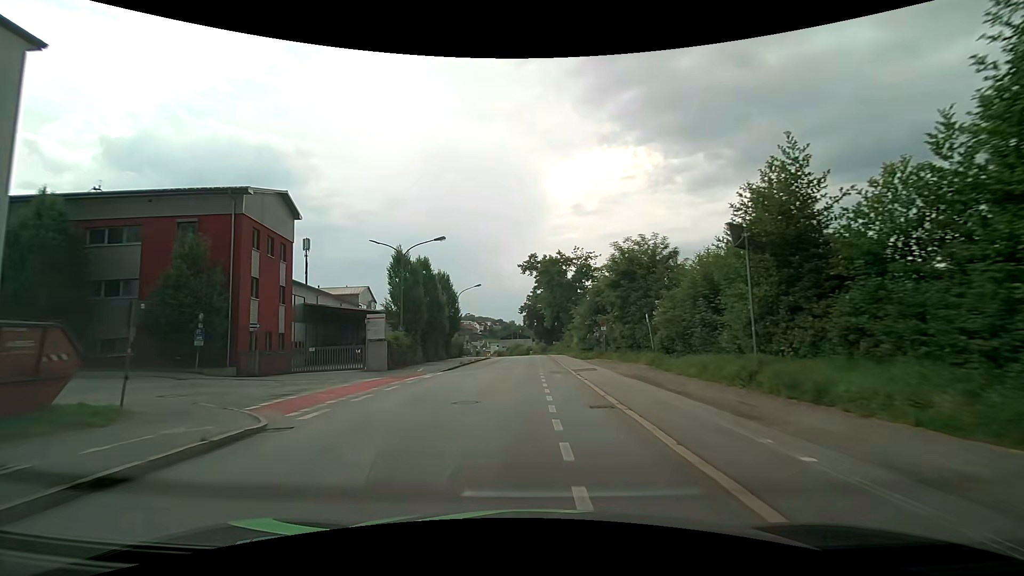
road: residential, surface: asphalt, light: Day
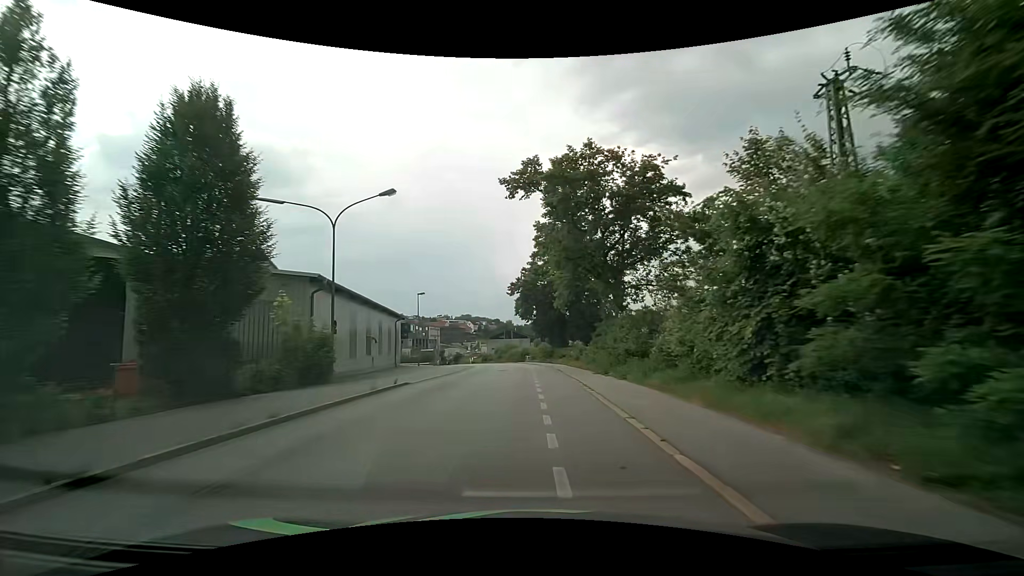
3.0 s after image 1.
(+0.7, +38.0) m; +1°
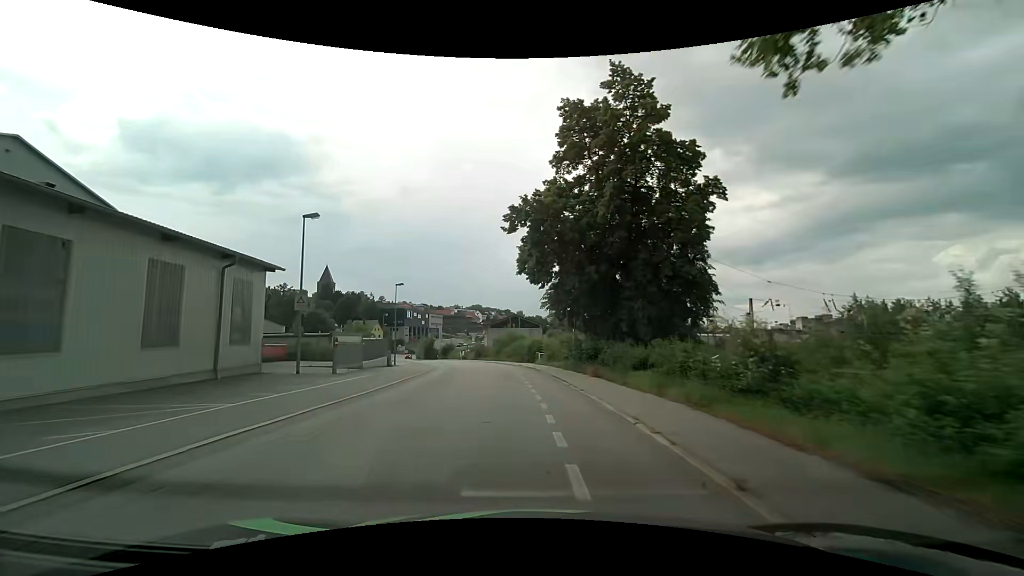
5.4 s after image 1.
(-0.3, +30.5) m; -1°
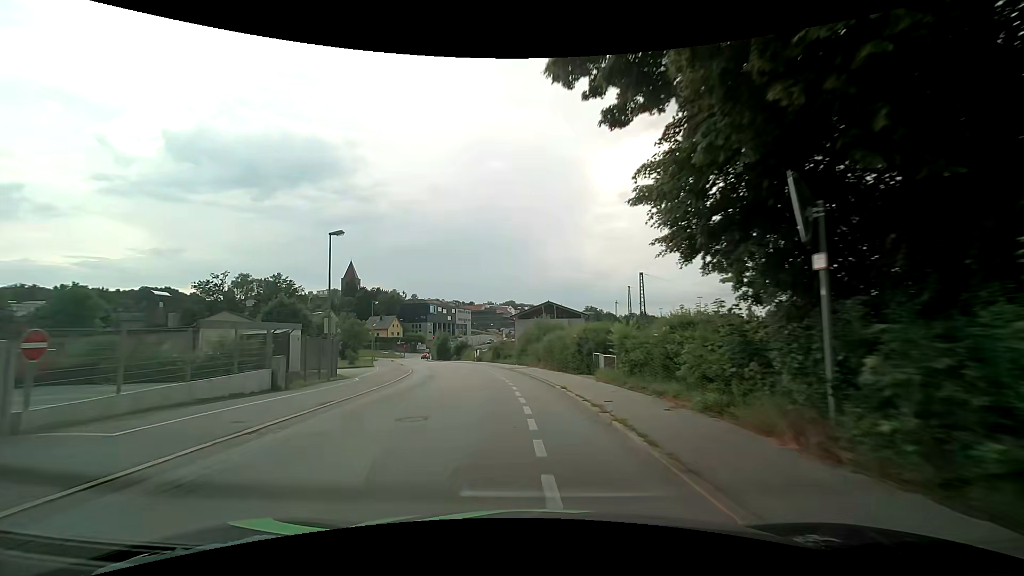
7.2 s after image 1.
(-0.6, +23.1) m; -4°
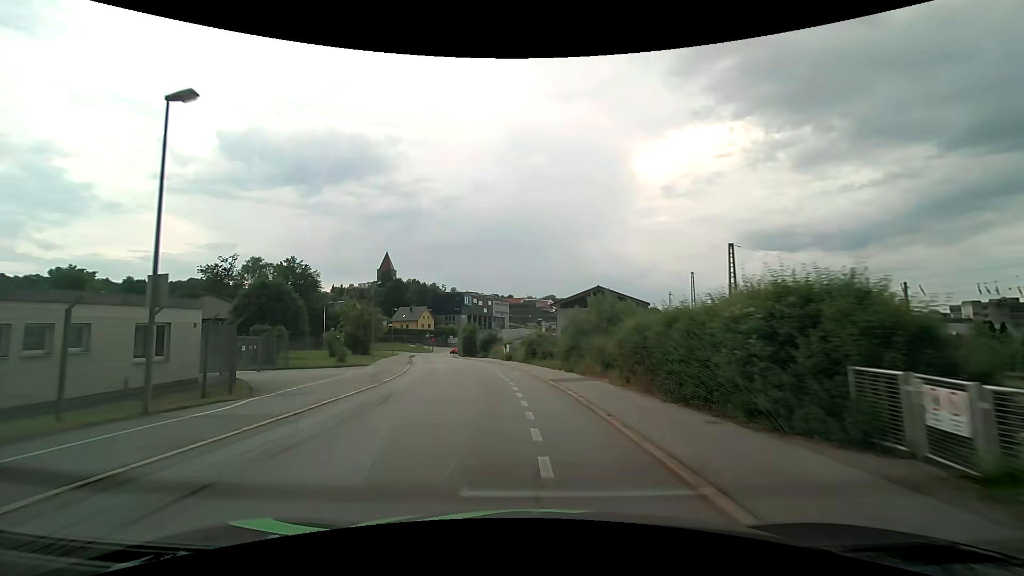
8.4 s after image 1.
(-0.5, +15.4) m; -4°
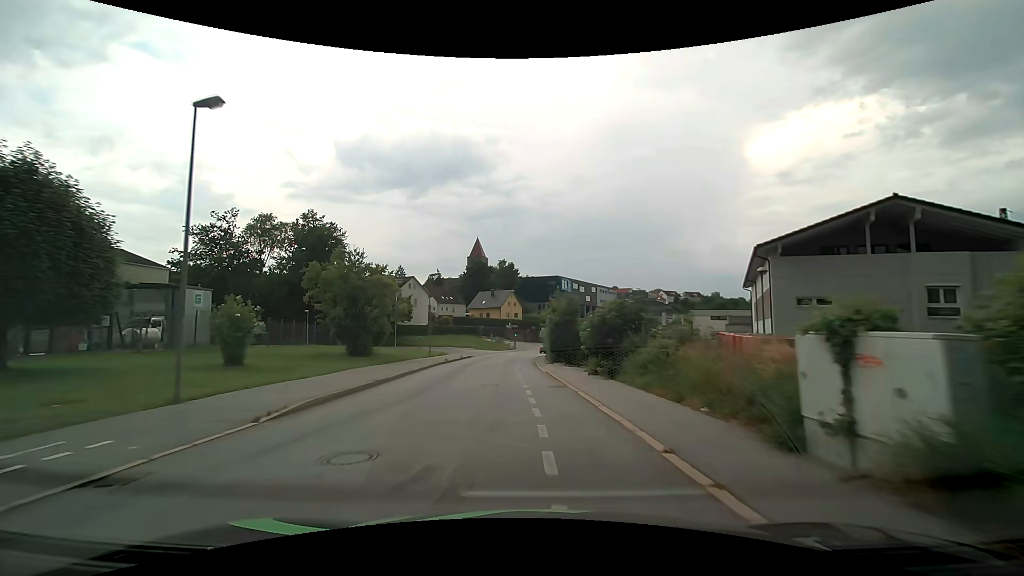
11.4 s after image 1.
(-4.0, +38.3) m; -11°
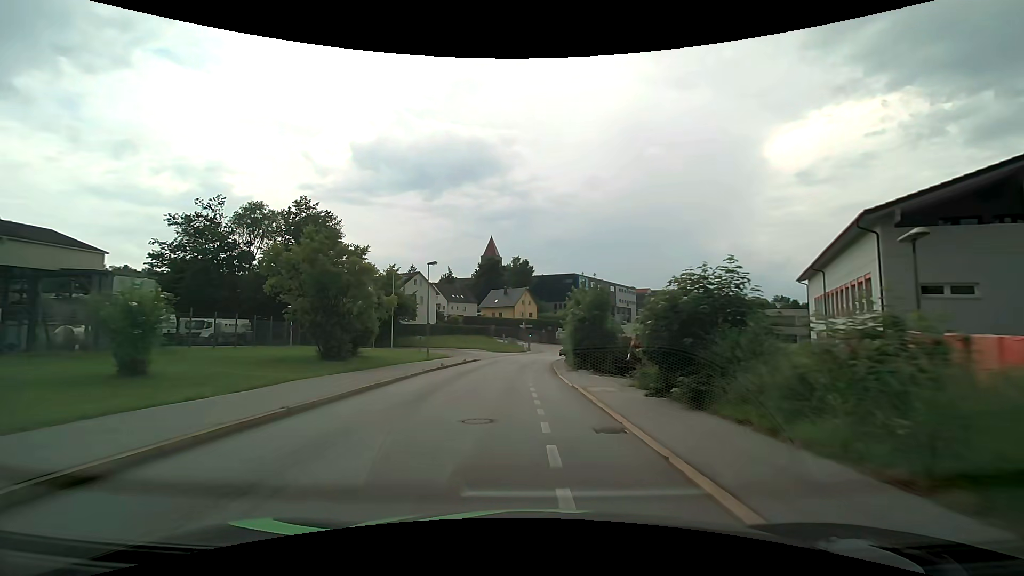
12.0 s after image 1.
(-0.1, +7.7) m; -2°
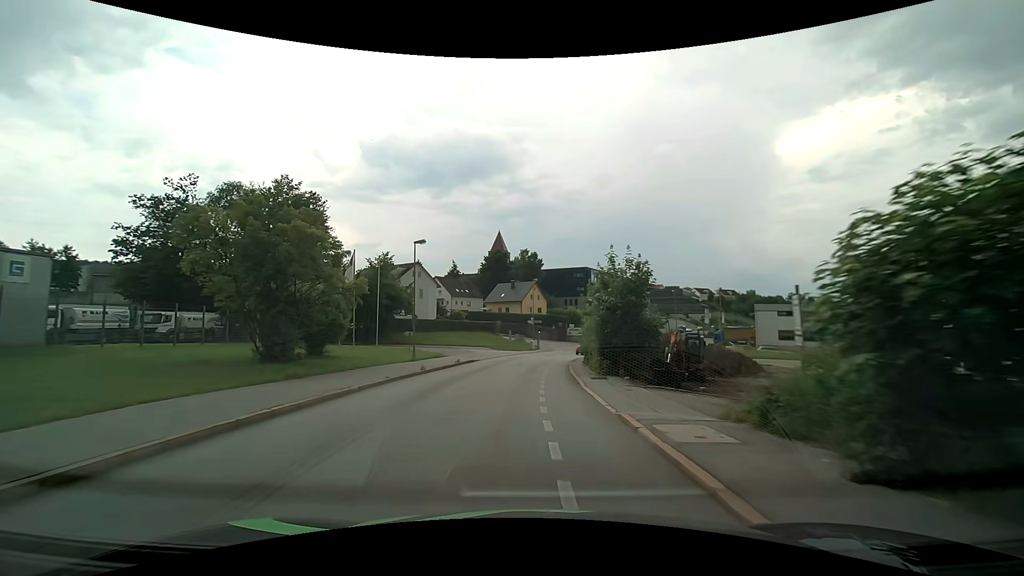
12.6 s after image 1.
(-0.1, +7.7) m; -1°
(0, +10) (0, +20) (0, +30) (+1, +40) (+3, +50) (+5, +59) (+10, +68) (+20, +70) (+29, +67) (+38, +62) m
